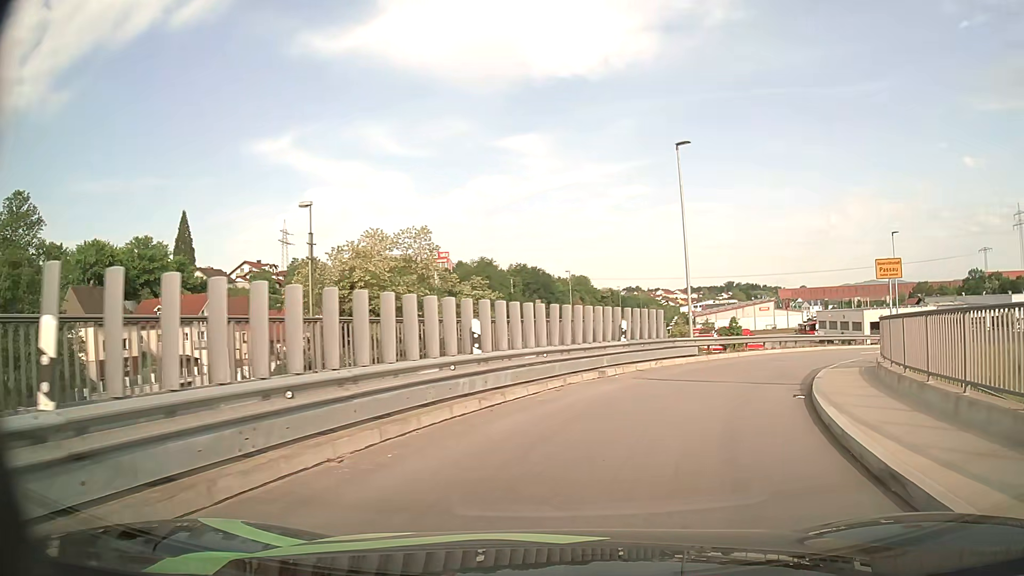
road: primary_link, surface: asphalt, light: Day
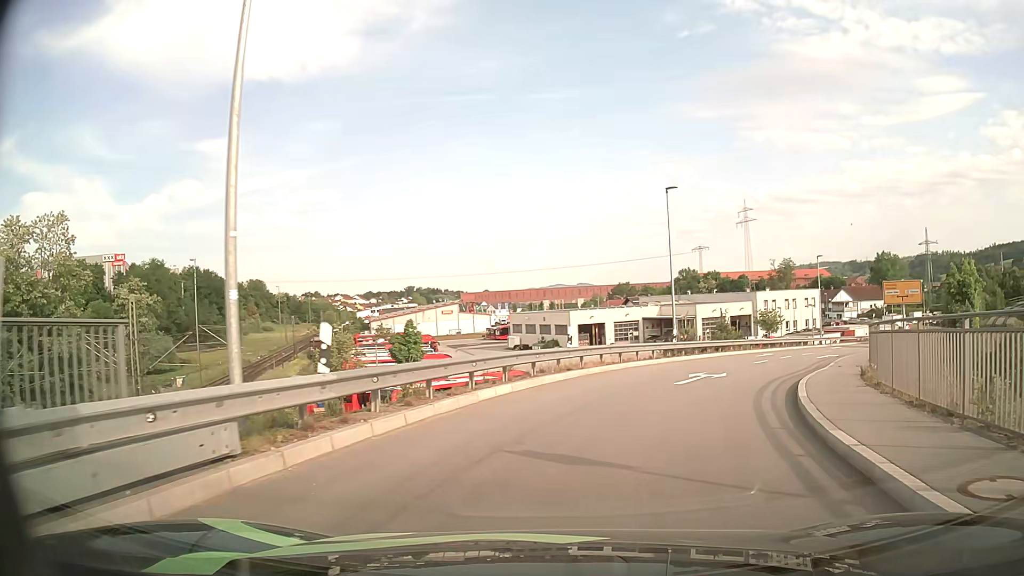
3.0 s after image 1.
(+4.5, +17.7) m; +27°
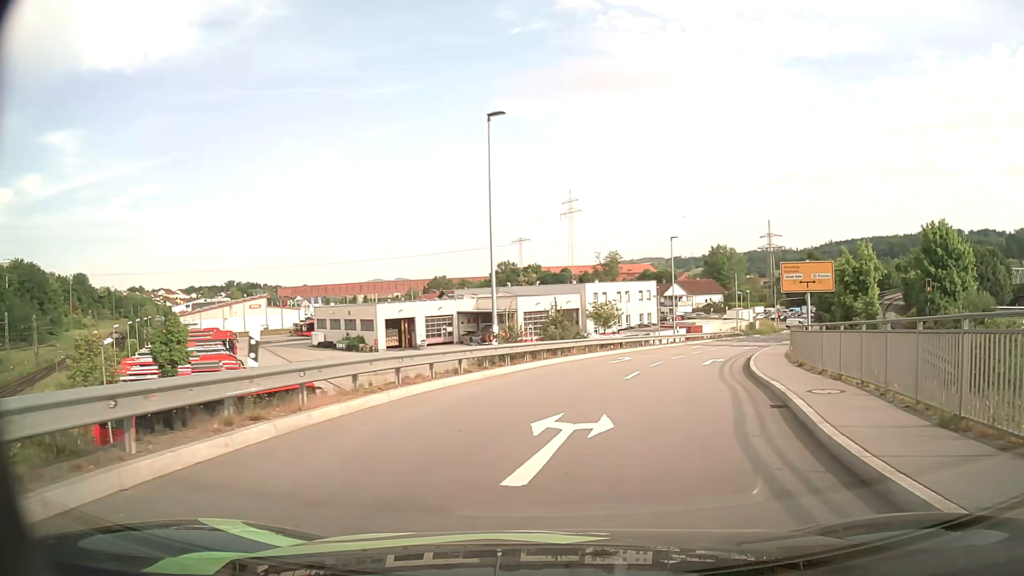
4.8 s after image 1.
(+1.5, +11.0) m; +15°
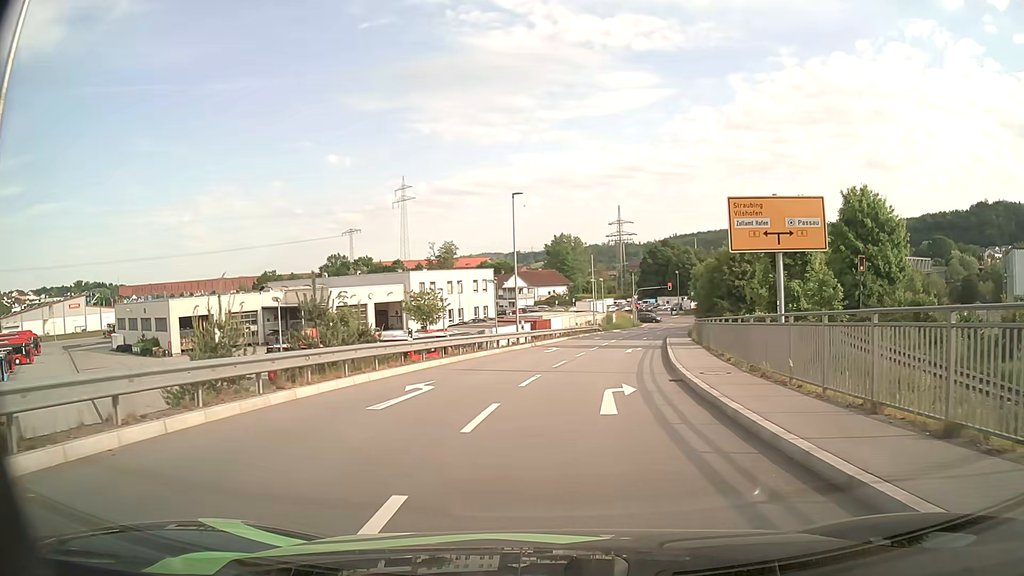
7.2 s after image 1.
(+2.3, +15.6) m; +14°
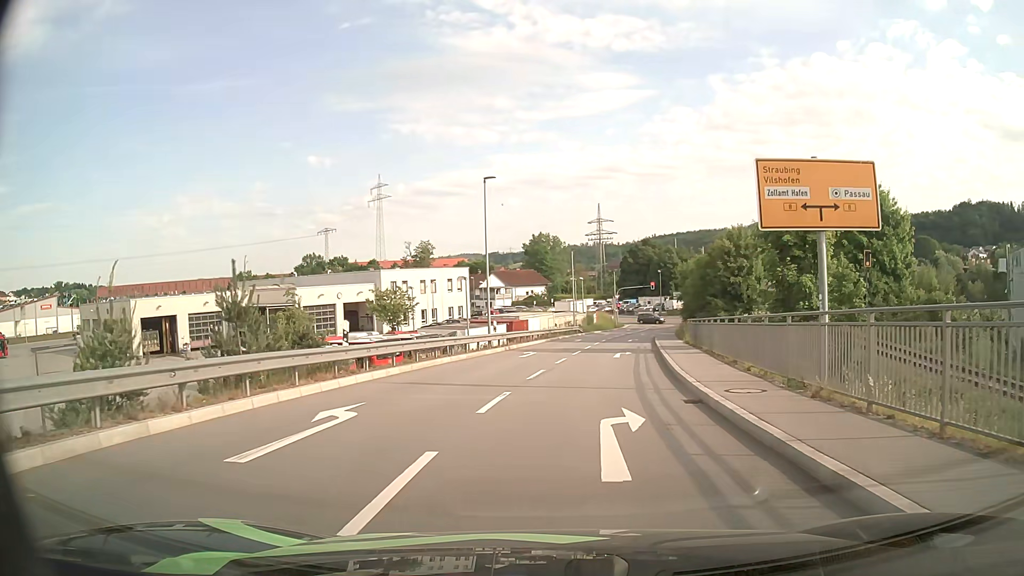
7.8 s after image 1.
(+0.1, +4.2) m; +1°
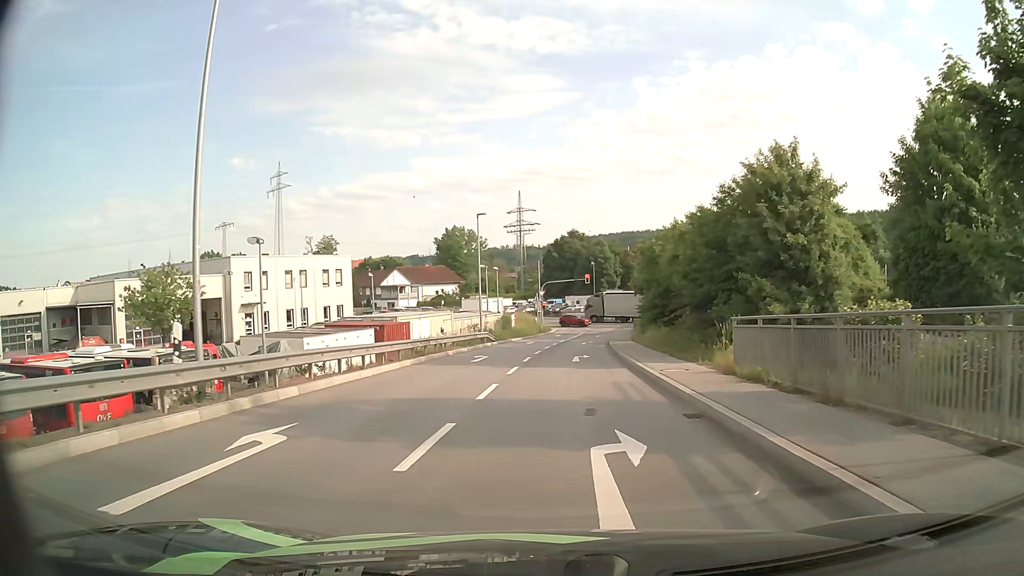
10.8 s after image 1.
(+1.5, +21.8) m; +7°
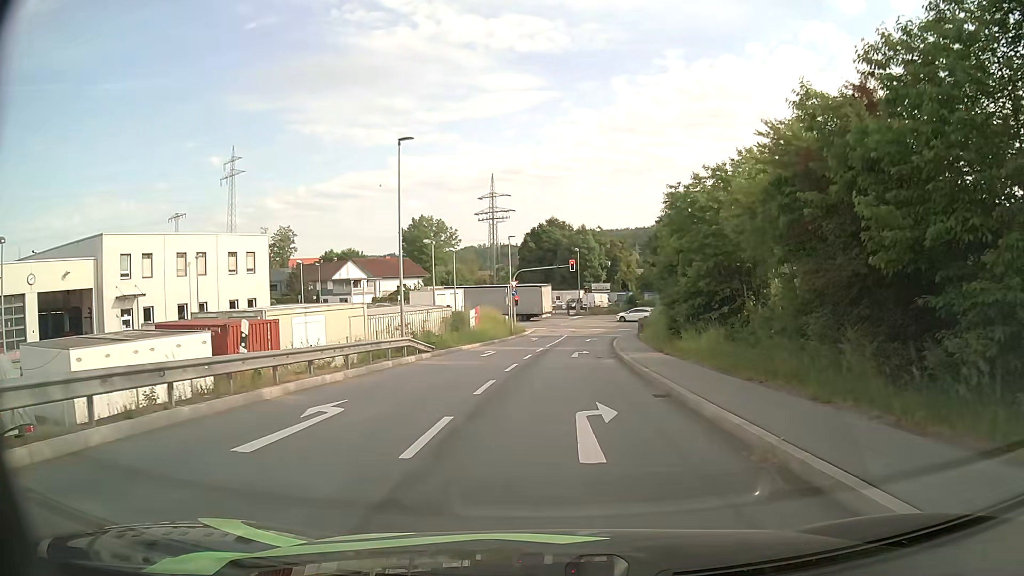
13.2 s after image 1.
(+0.2, +17.4) m; +2°
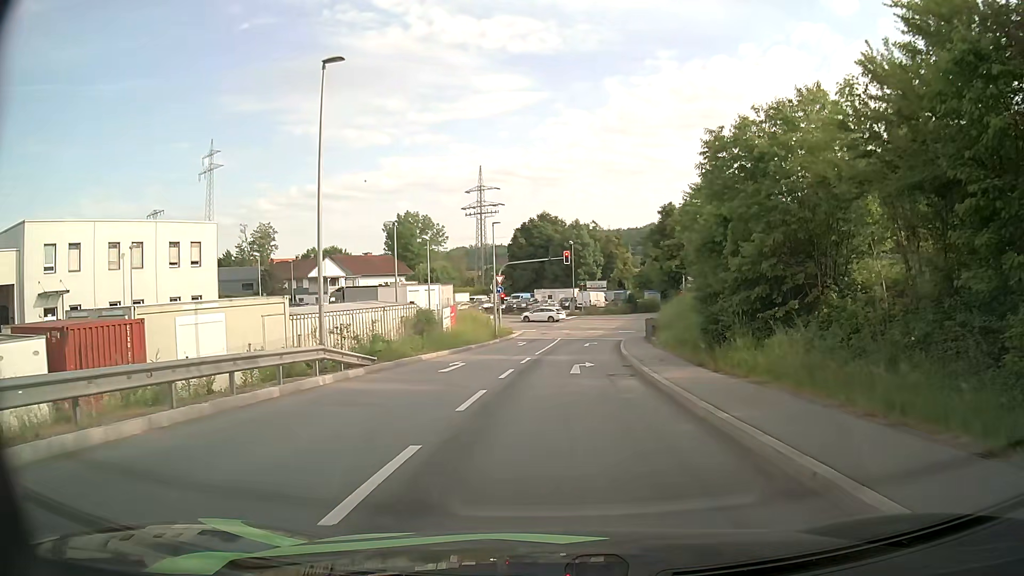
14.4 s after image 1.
(0.0, +8.2) m; 0°
